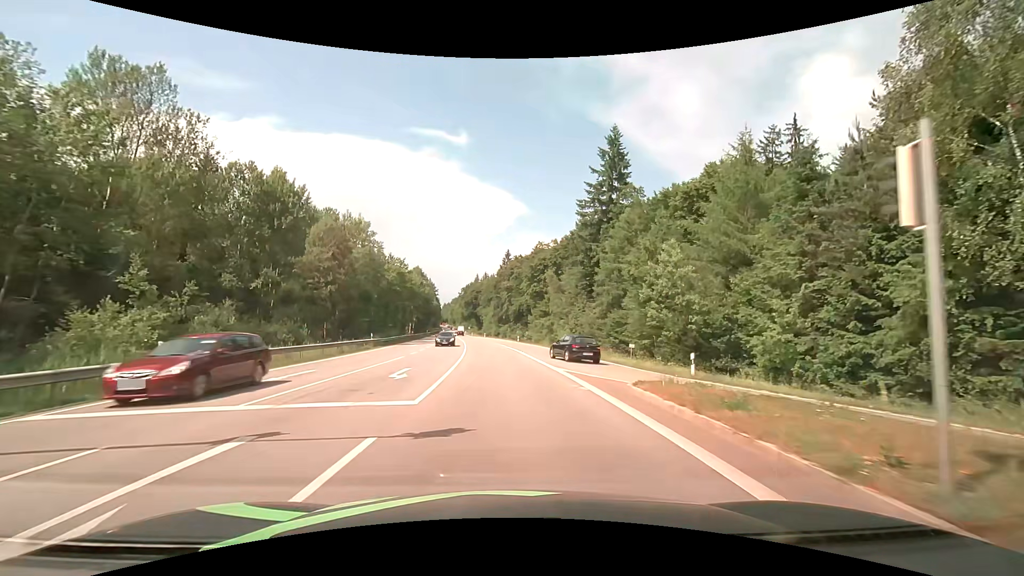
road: secondary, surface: asphalt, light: Day
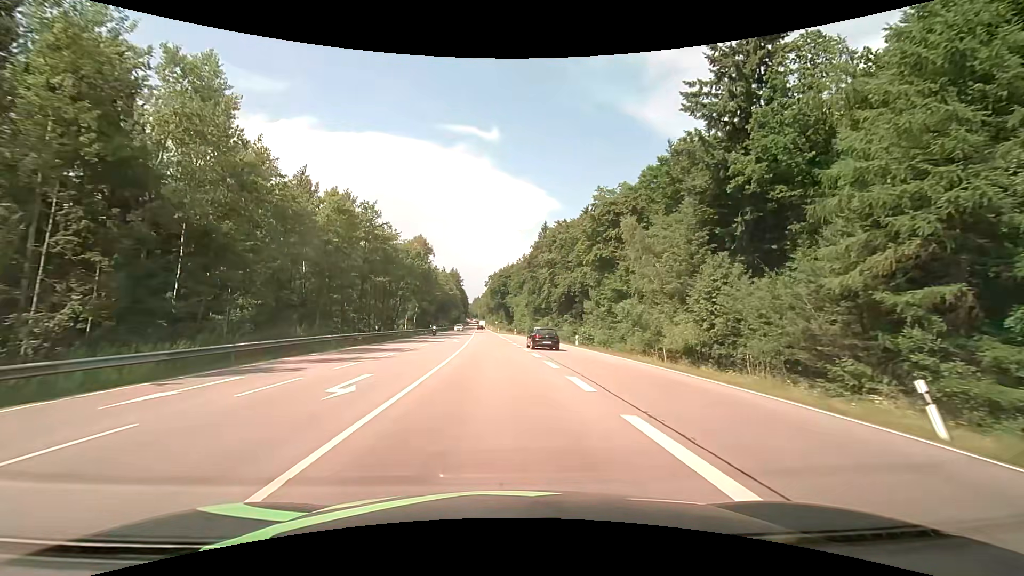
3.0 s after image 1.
(-1.0, +41.1) m; -3°
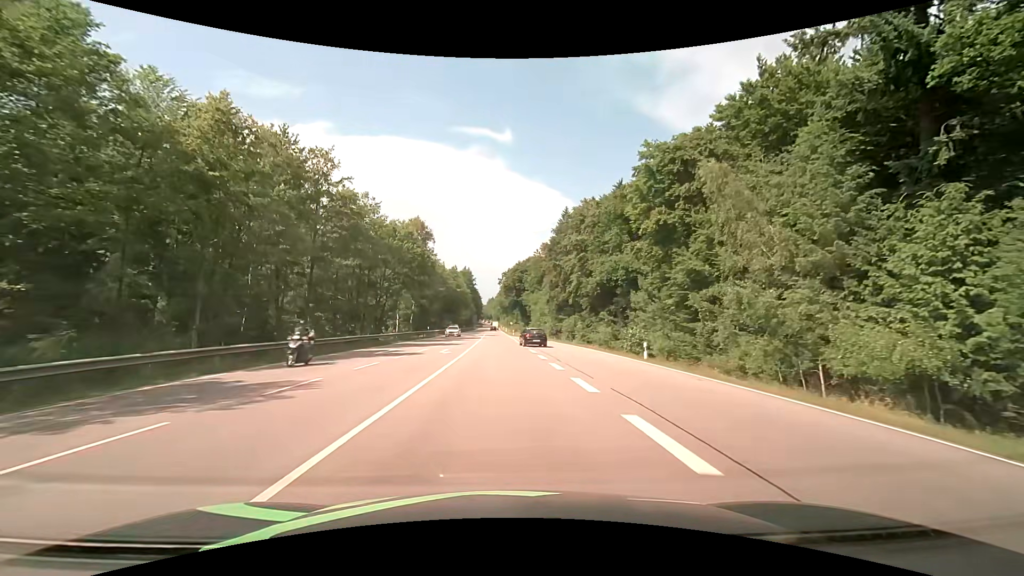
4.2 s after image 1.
(-0.3, +17.9) m; -2°
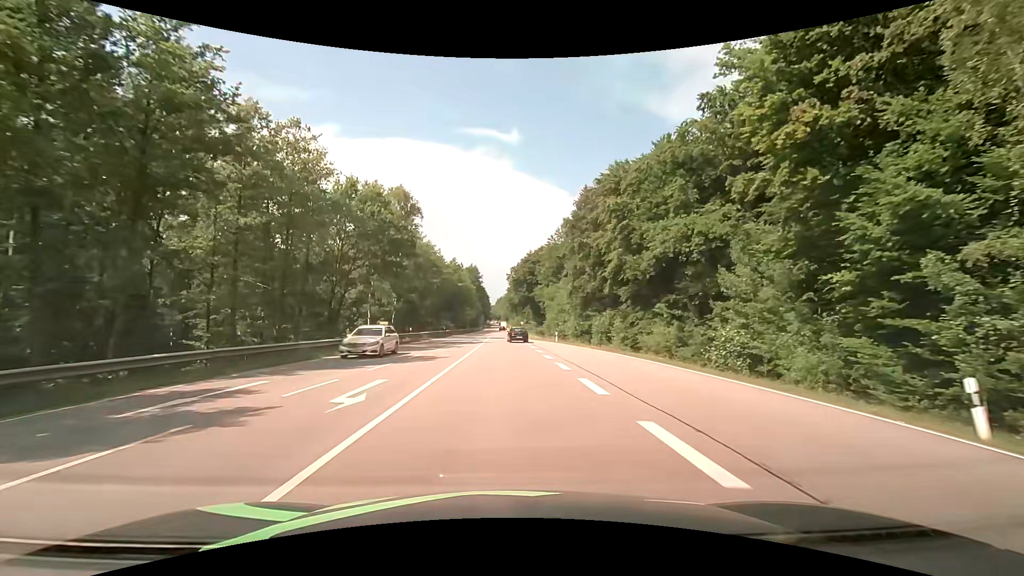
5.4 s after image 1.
(-0.2, +18.5) m; -2°
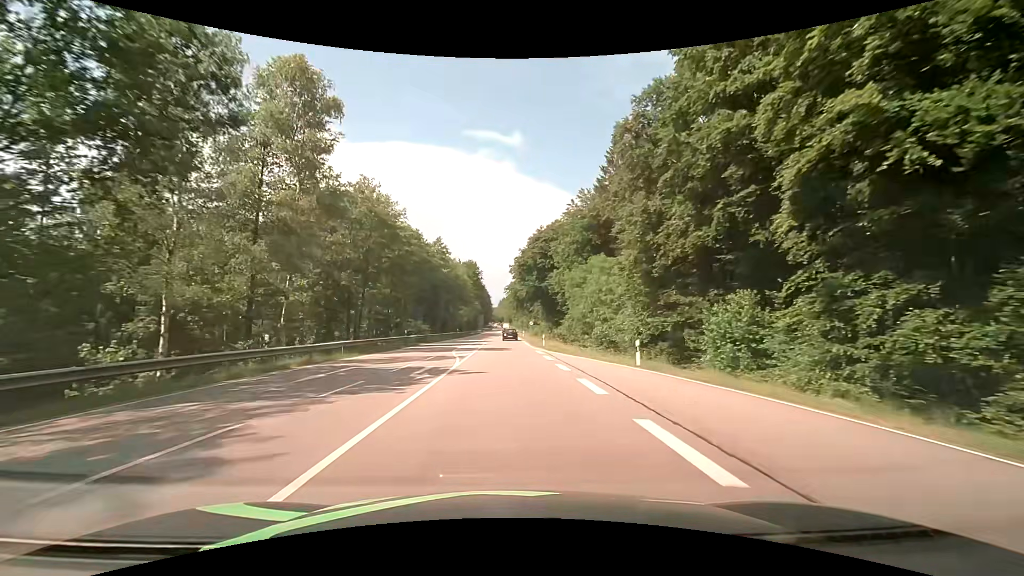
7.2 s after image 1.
(+0.1, +30.2) m; 0°
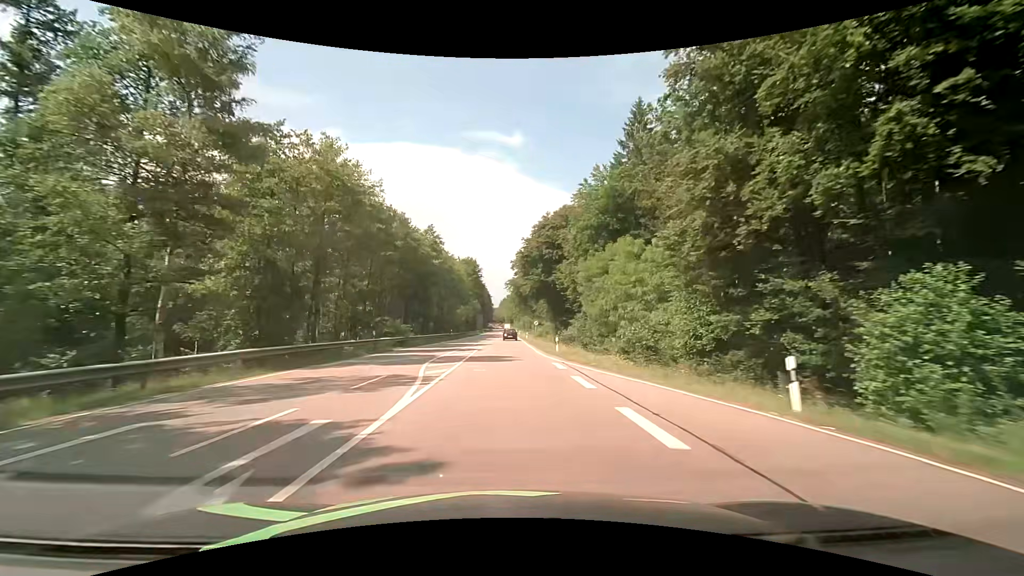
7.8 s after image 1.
(0.0, +10.8) m; 0°
(0, +10) (0, +20) (0, +30) (0, +40) (0, +50) (0, +60) (0, +70) (0, +80) (0, +90) (0, +100) m
